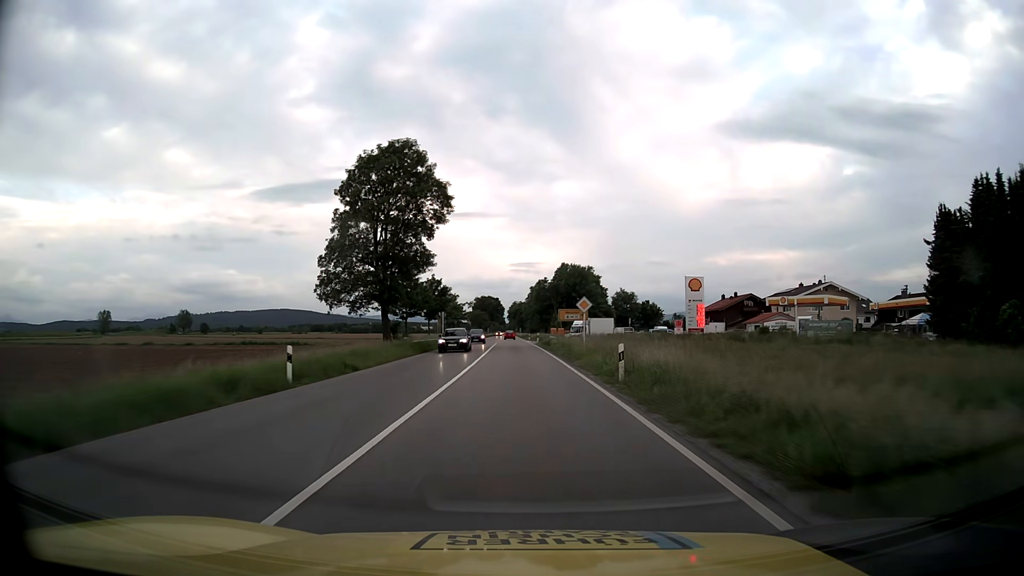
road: primary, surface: asphalt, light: Day
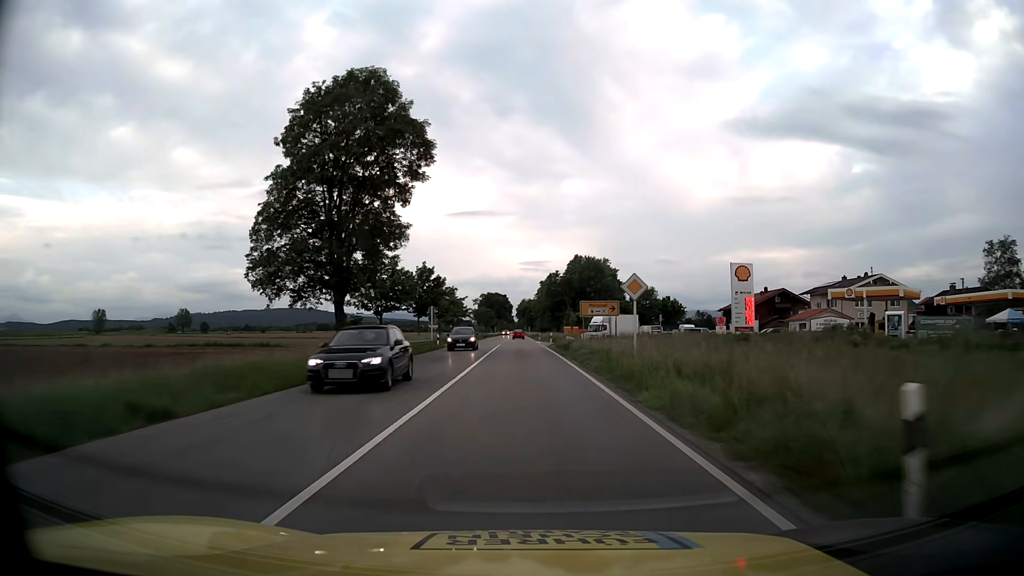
(-0.1, +13.6) m; -1°
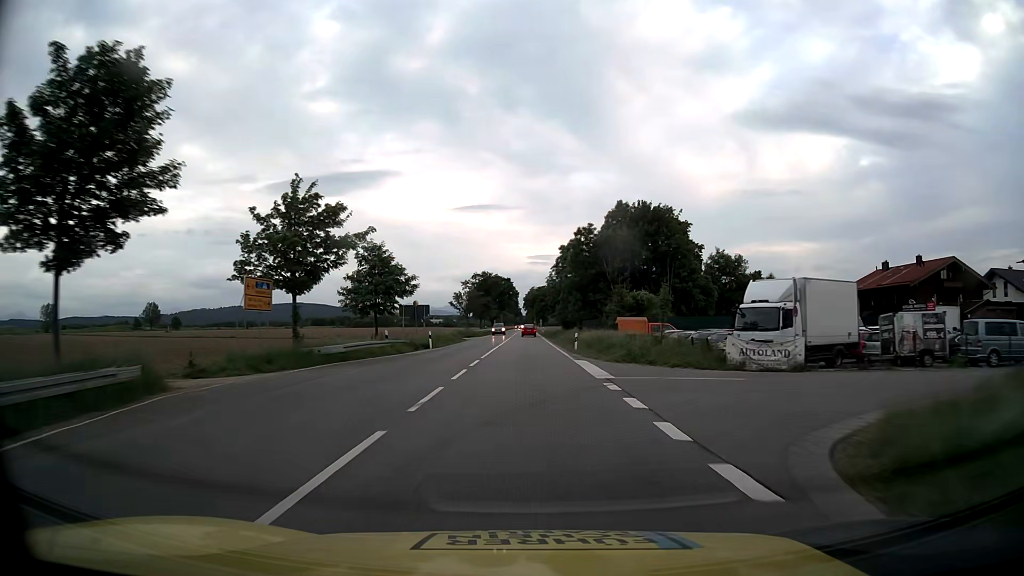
(-0.6, +53.0) m; -1°
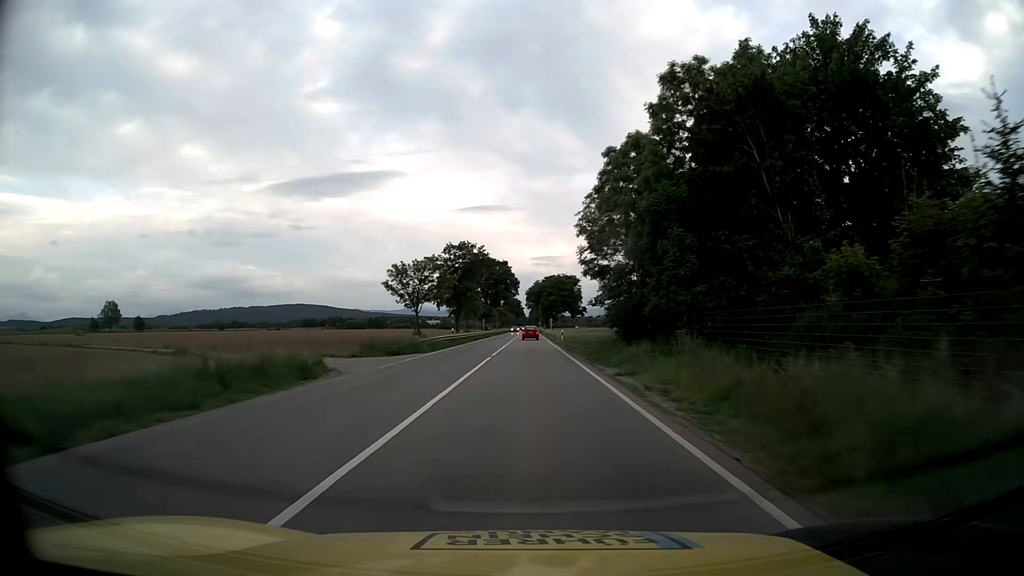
(-0.1, +49.0) m; 0°
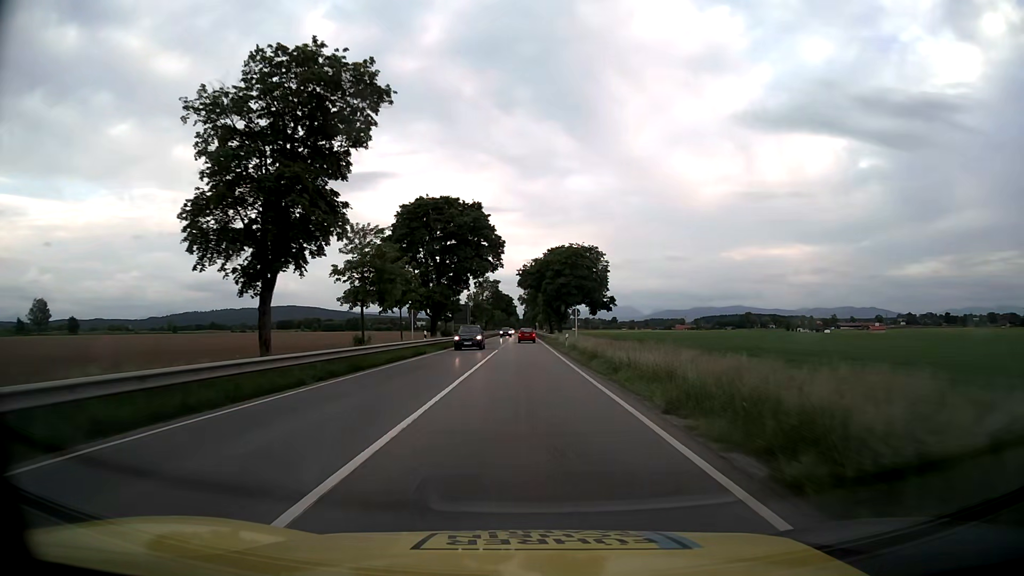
(+0.2, +60.9) m; +1°
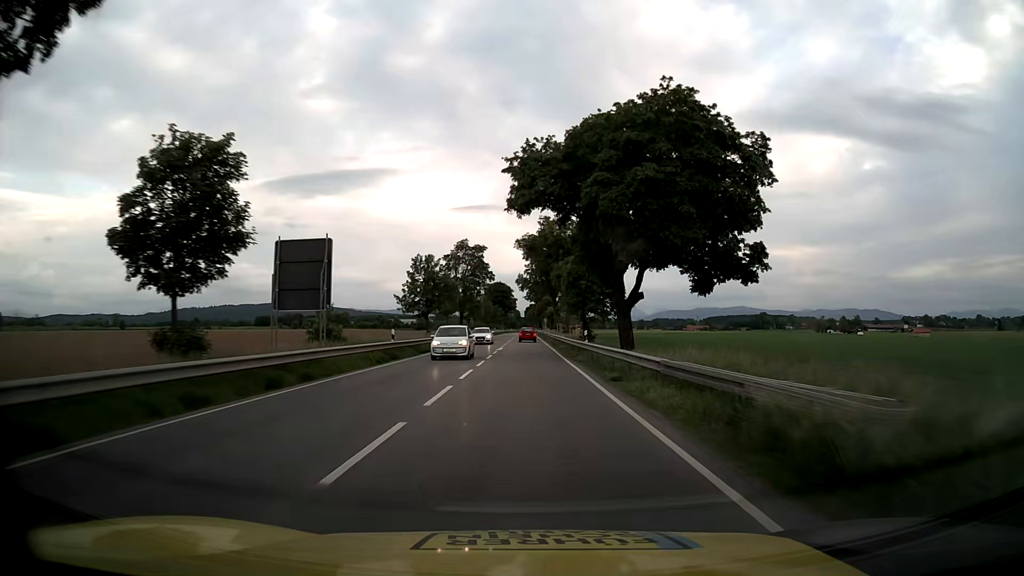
(-0.3, +63.0) m; 0°
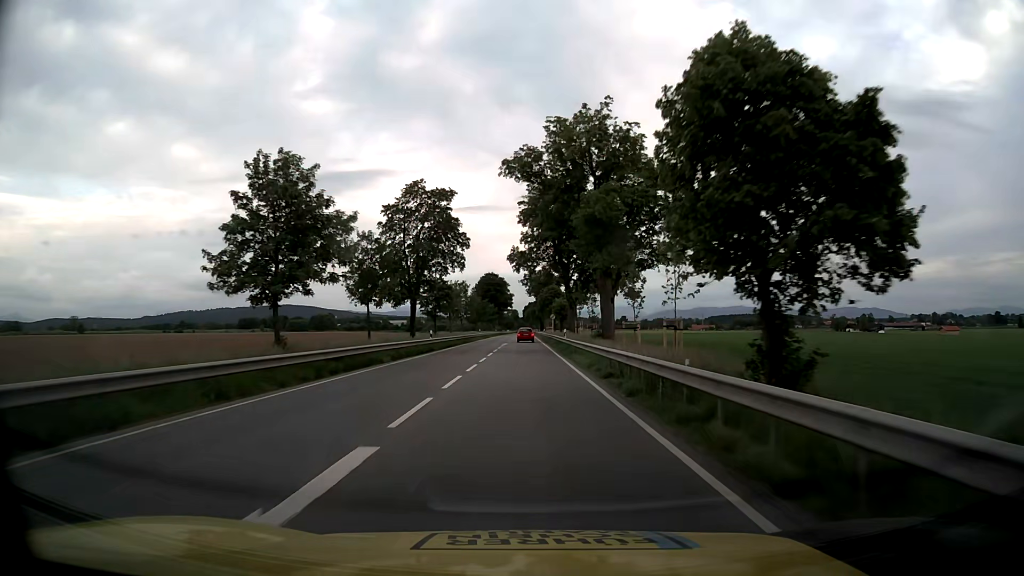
(0.0, +38.7) m; 0°
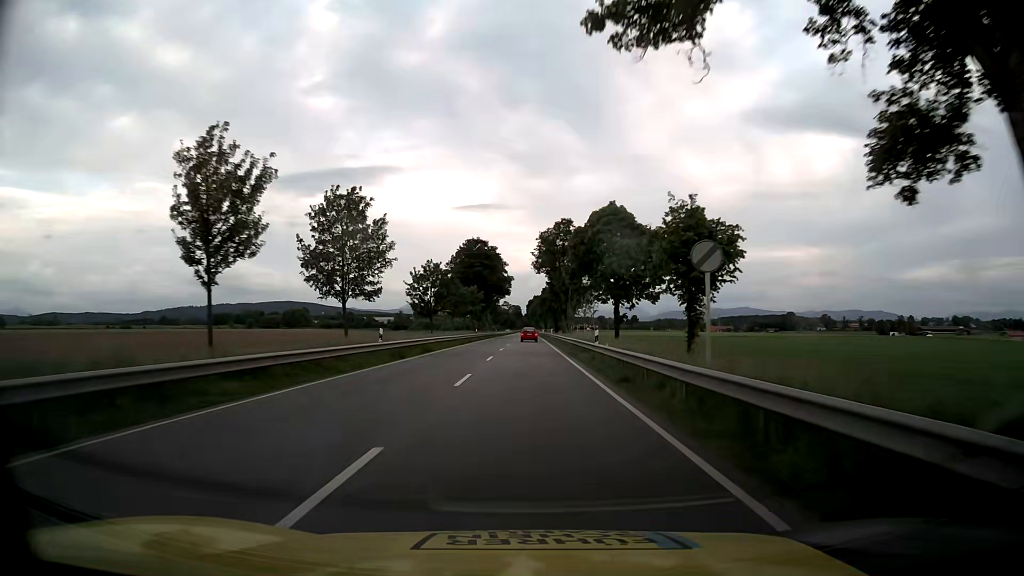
(-0.3, +65.7) m; 0°
